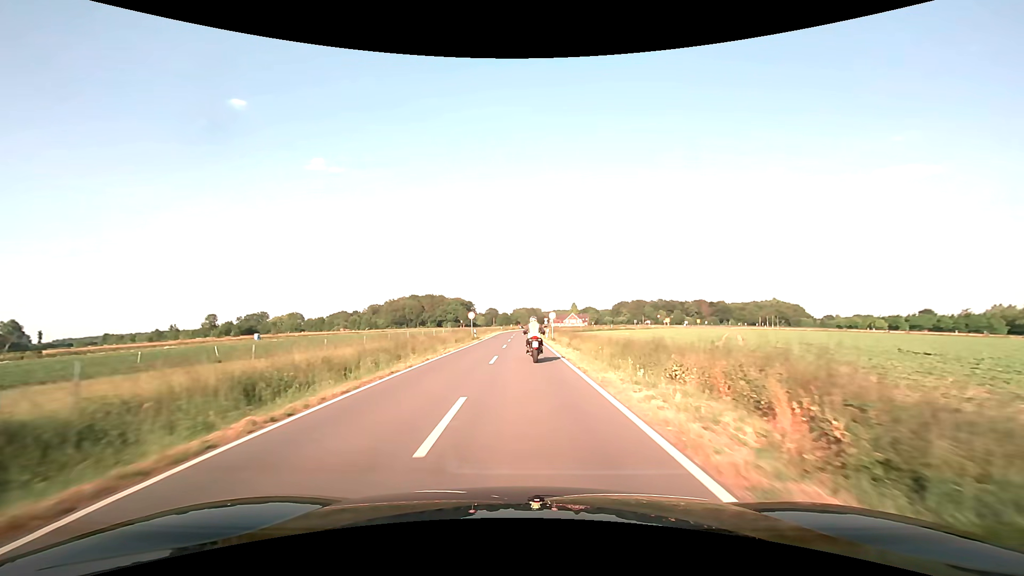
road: secondary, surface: asphalt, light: Day
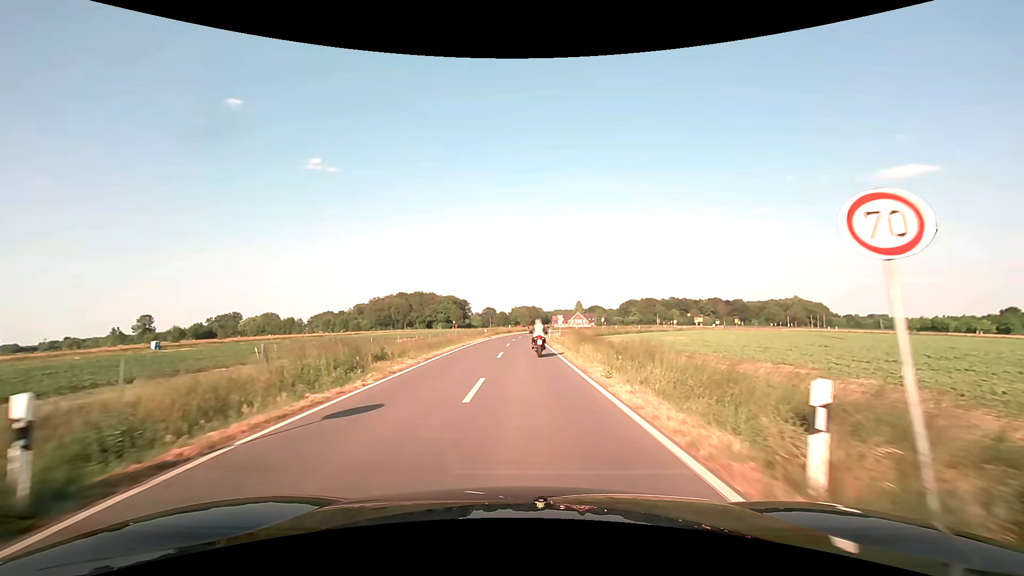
(-0.2, +44.4) m; 0°
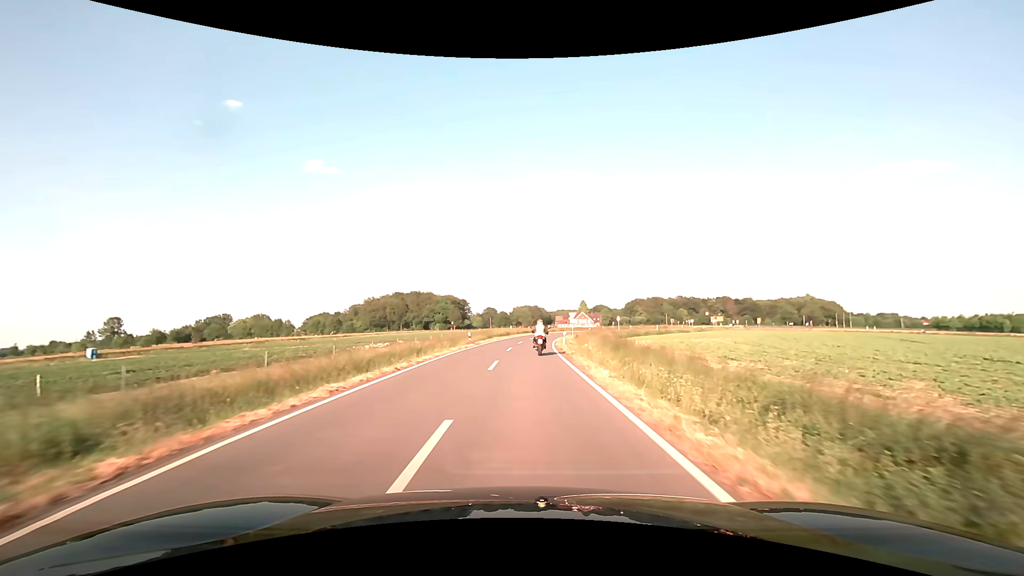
(0.0, +17.7) m; 0°
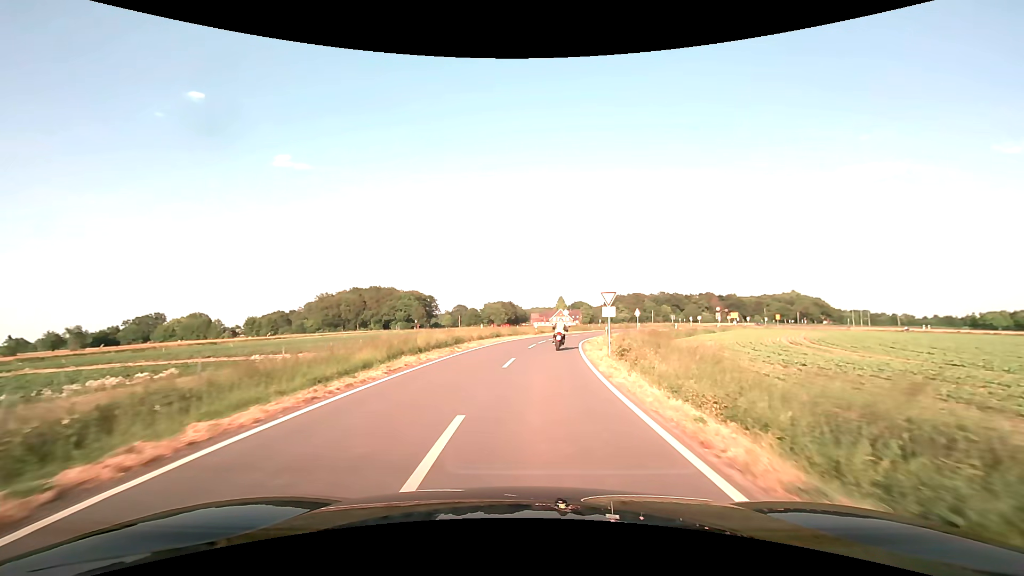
(+0.2, +35.6) m; +3°
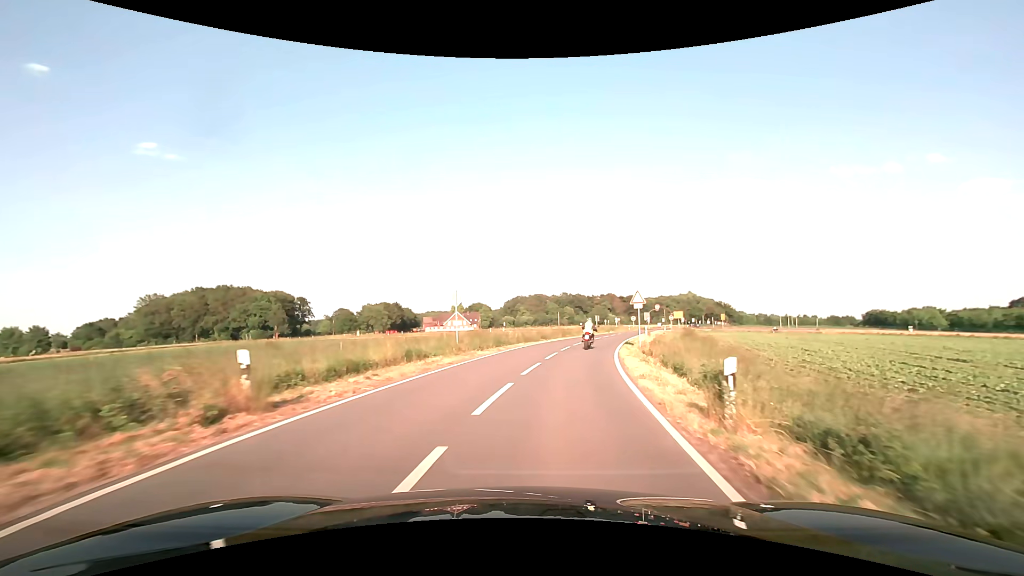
(+3.6, +42.9) m; +11°
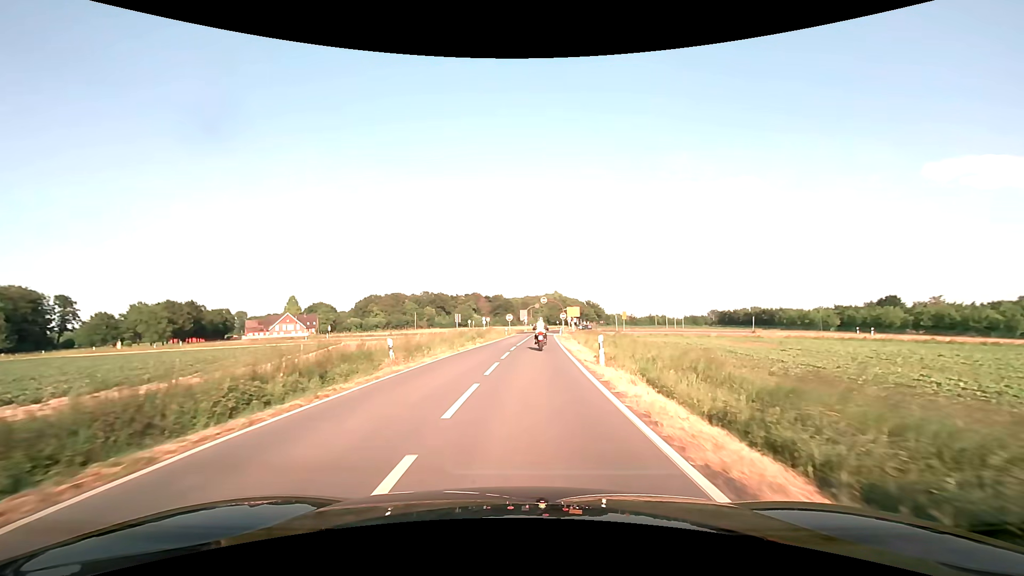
(+6.8, +40.7) m; +16°
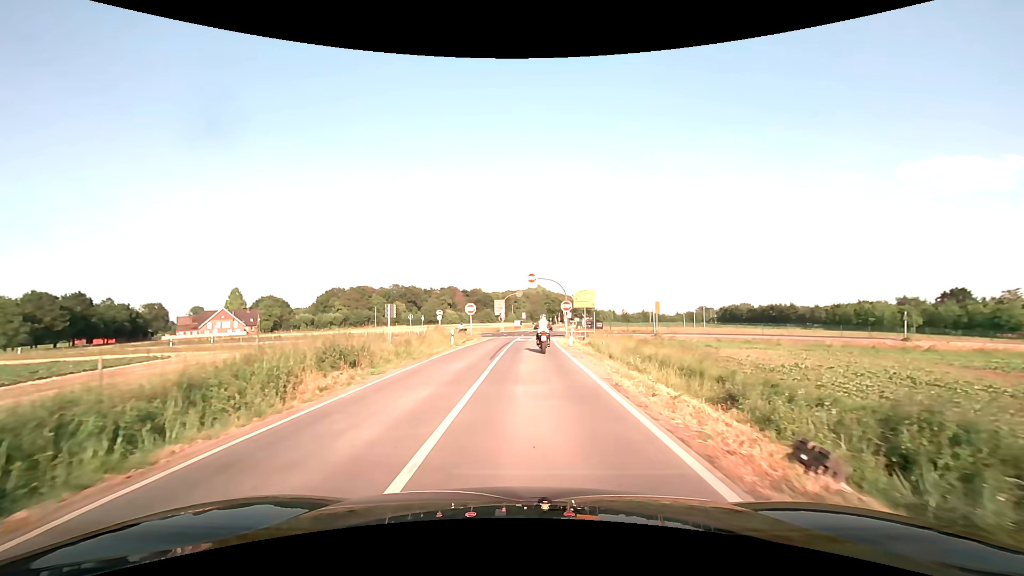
(+0.9, +35.1) m; +2°
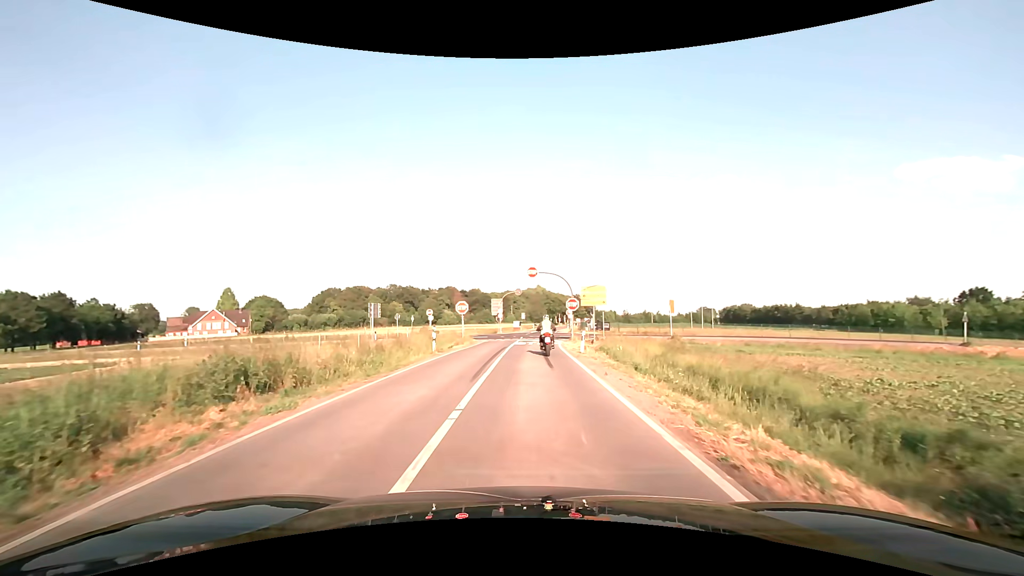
(0.0, +5.9) m; 0°
(0, +10) (0, +20) (0, +30) (+1, +40) (+1, +50) (+2, +60) (+3, +70) (+4, +80) (+5, +90) (+6, +100) m
